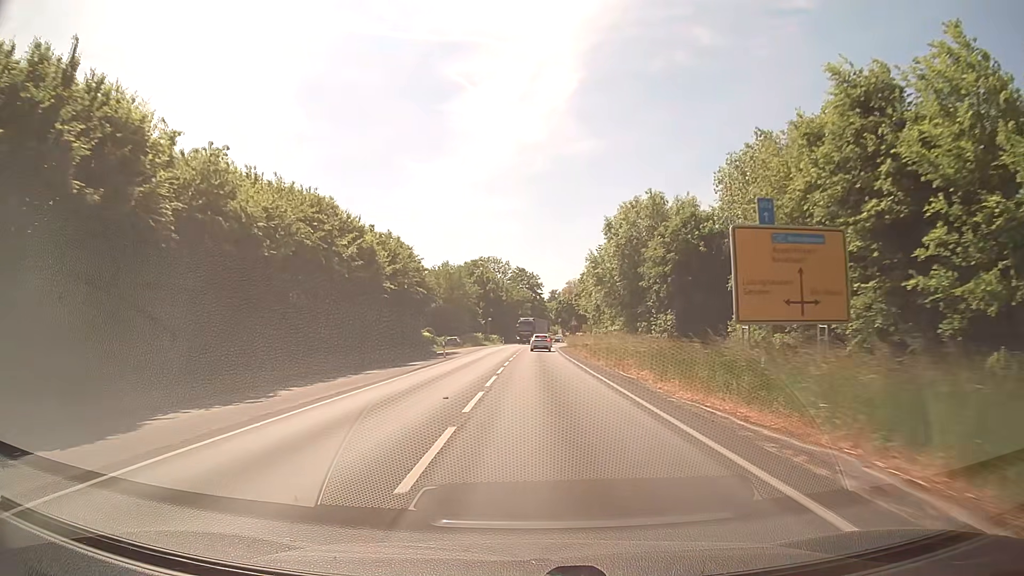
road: secondary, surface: asphalt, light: Day
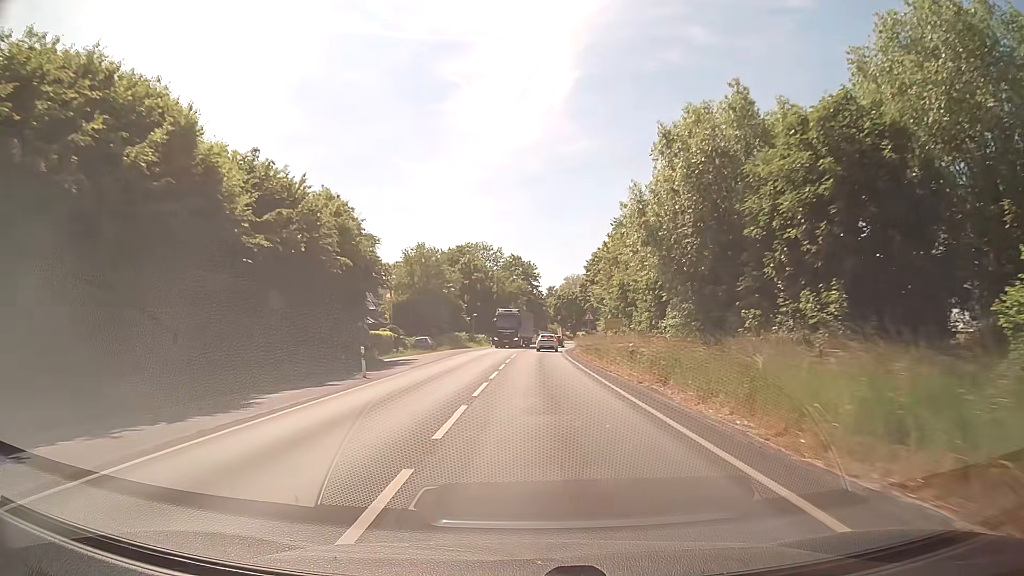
(0.0, +20.8) m; 0°
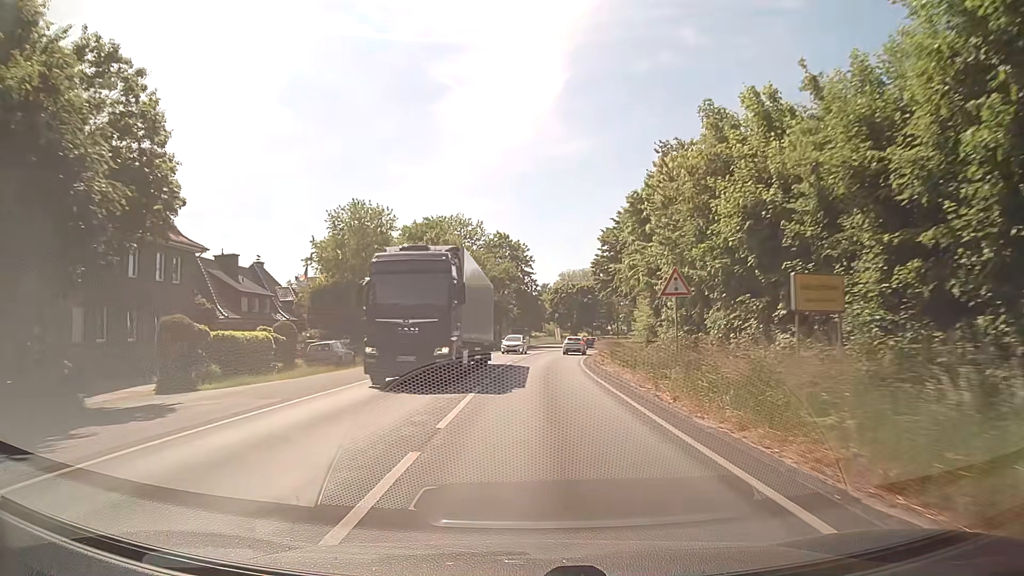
(+0.2, +28.9) m; +1°
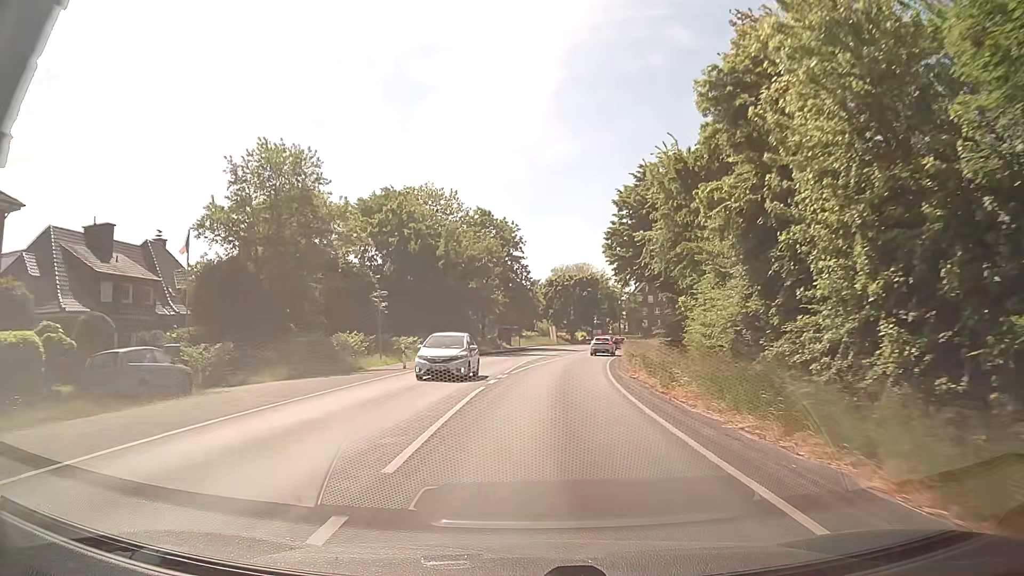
(+0.2, +18.4) m; 0°
(0, +10) (0, +20) (+1, +30) (+2, +40) (+4, +50) (+6, +60) (+8, +69) (+10, +79) (+13, +89) (+16, +98) m
